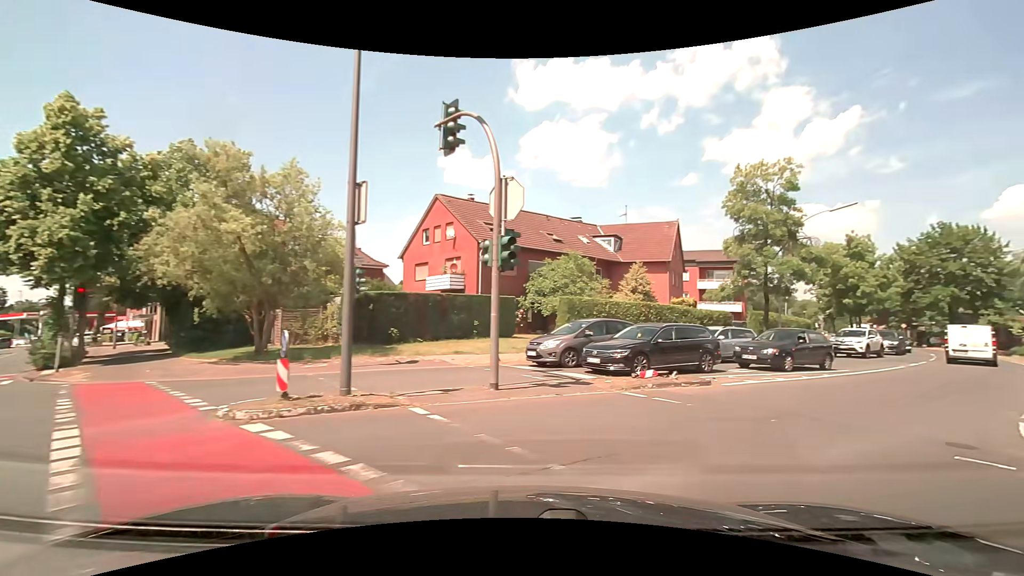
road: secondary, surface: asphalt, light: Day
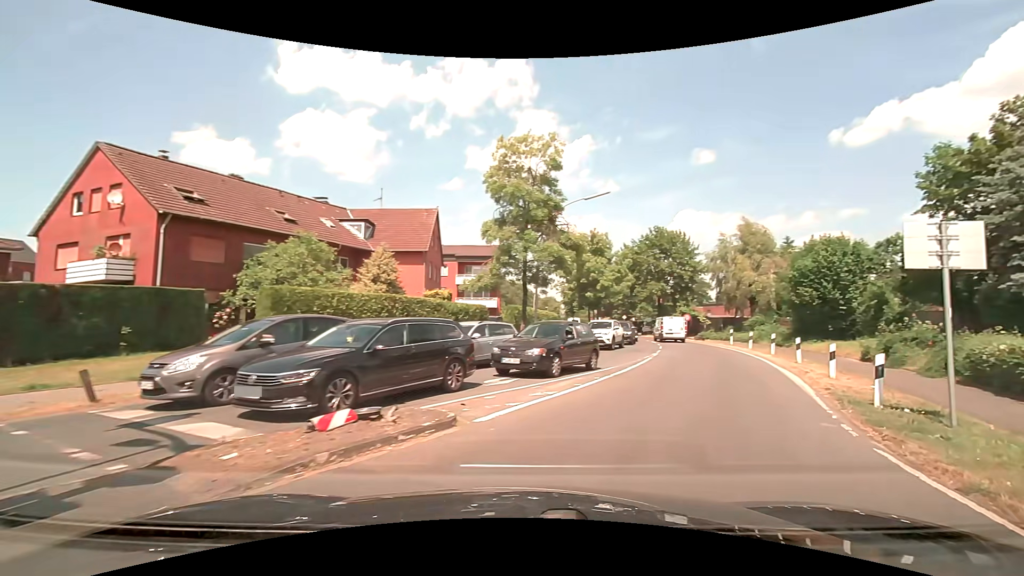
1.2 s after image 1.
(+1.5, +6.1) m; +26°
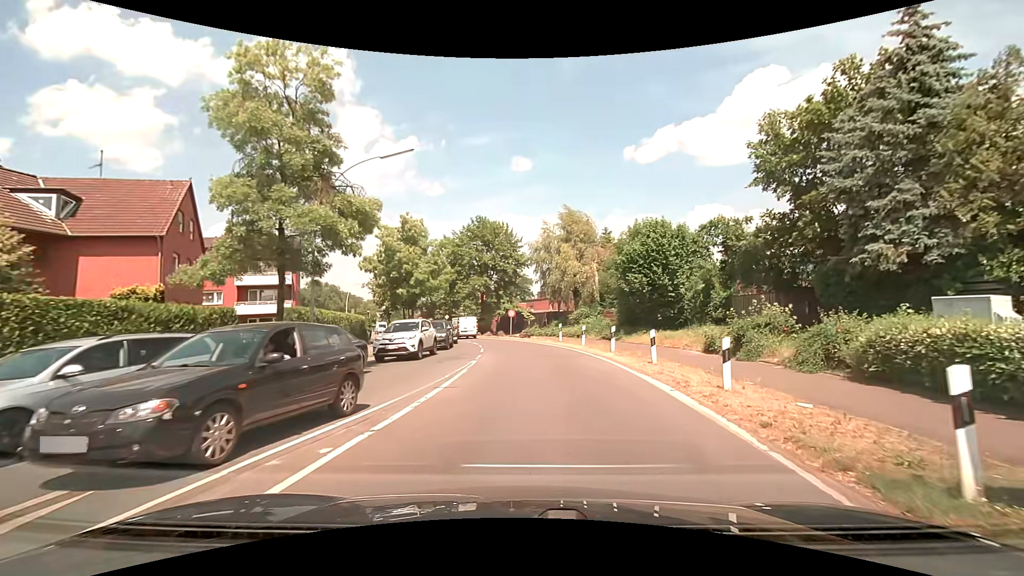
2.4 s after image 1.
(+1.5, +7.2) m; +20°
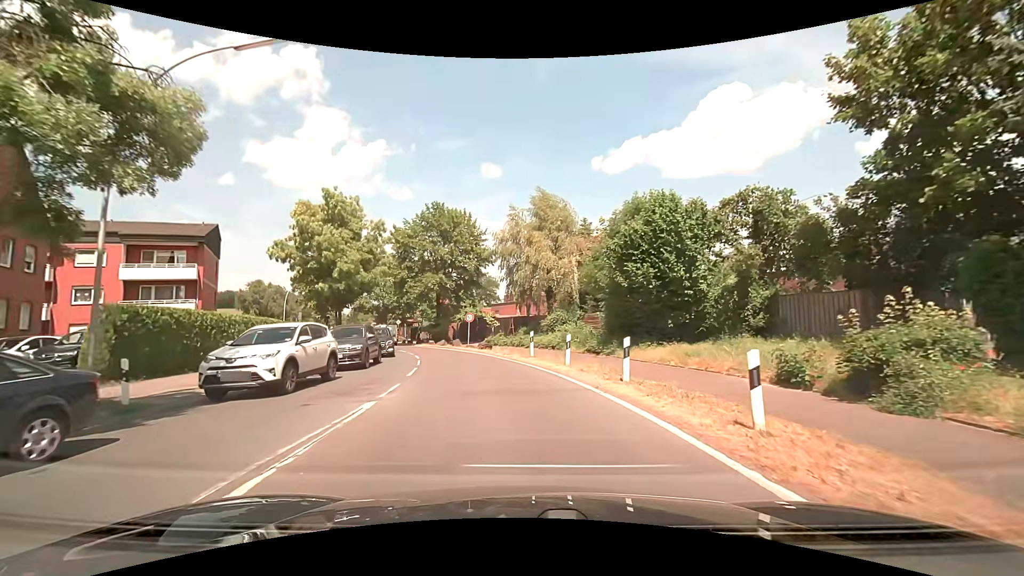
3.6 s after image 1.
(+0.2, +8.6) m; +3°
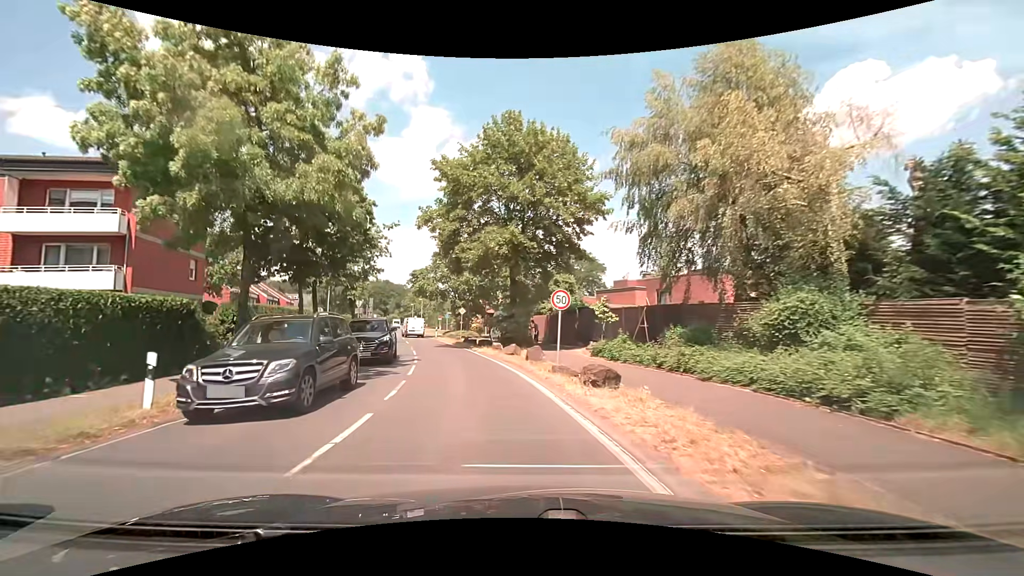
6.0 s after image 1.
(-1.6, +19.3) m; -11°
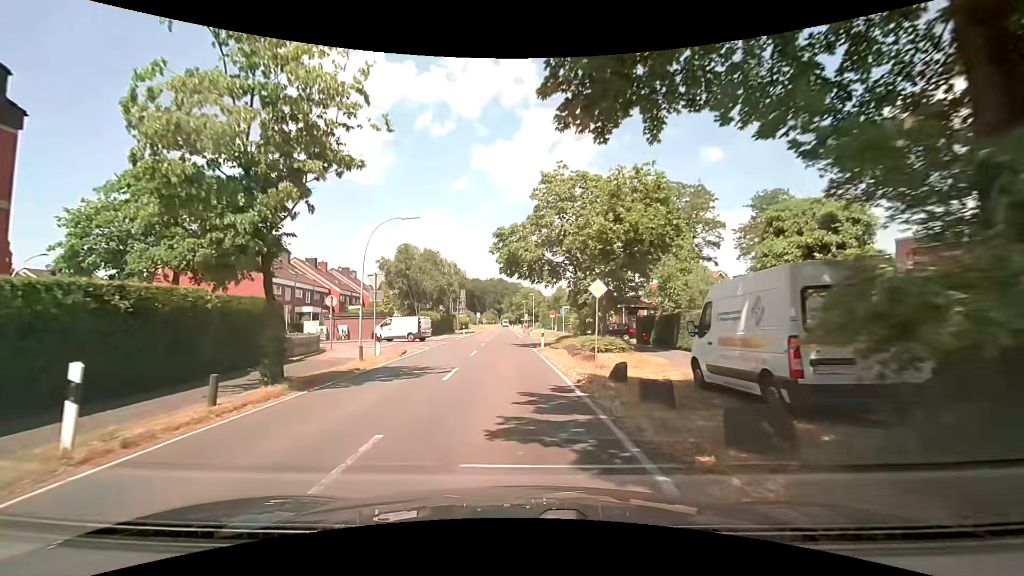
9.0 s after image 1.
(-3.1, +24.4) m; -13°
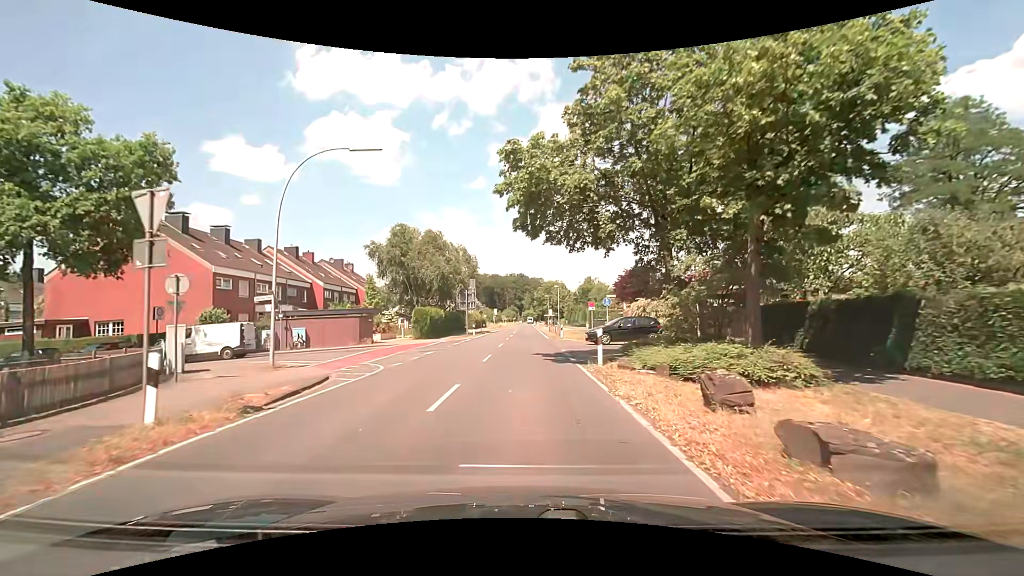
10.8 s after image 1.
(-0.4, +13.6) m; -2°
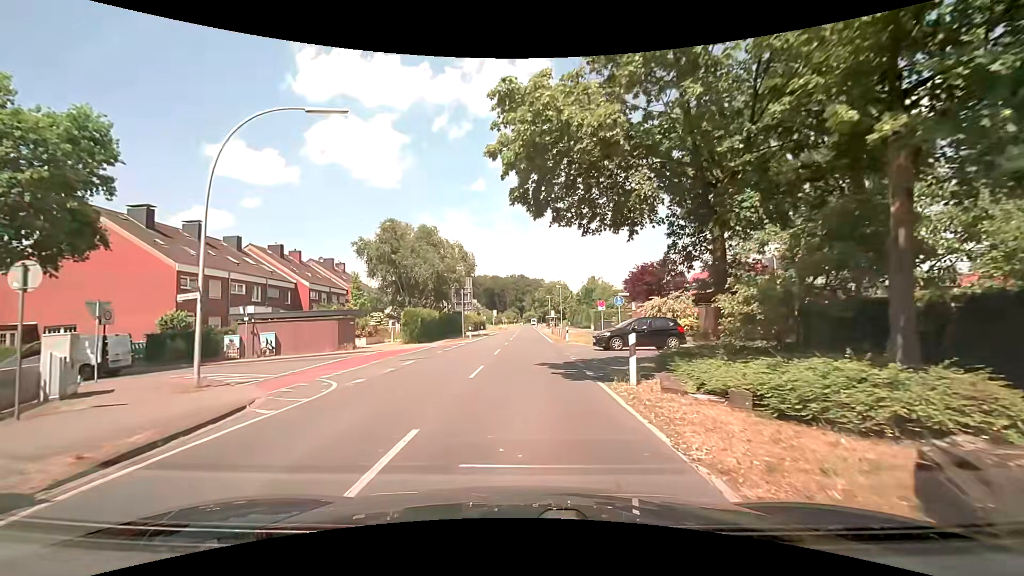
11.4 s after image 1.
(0.0, +4.1) m; 0°
(0, +10) (-2, +20) (-10, +26) (-20, +25) (-30, +25) (-40, +25) (-49, +25) (-59, +25) (-69, +25) (-79, +24) m
